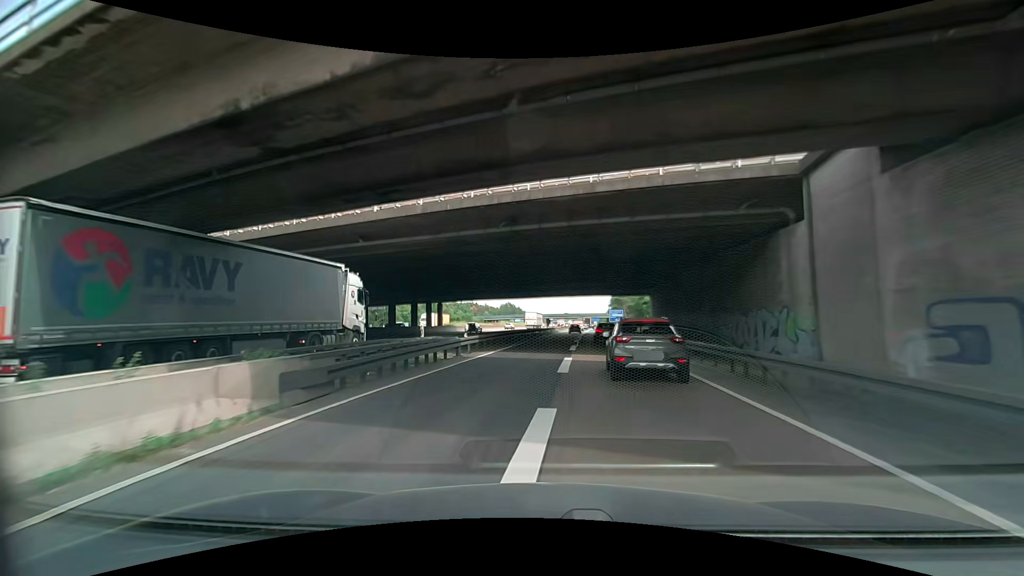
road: motorway_link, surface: asphalt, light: Day
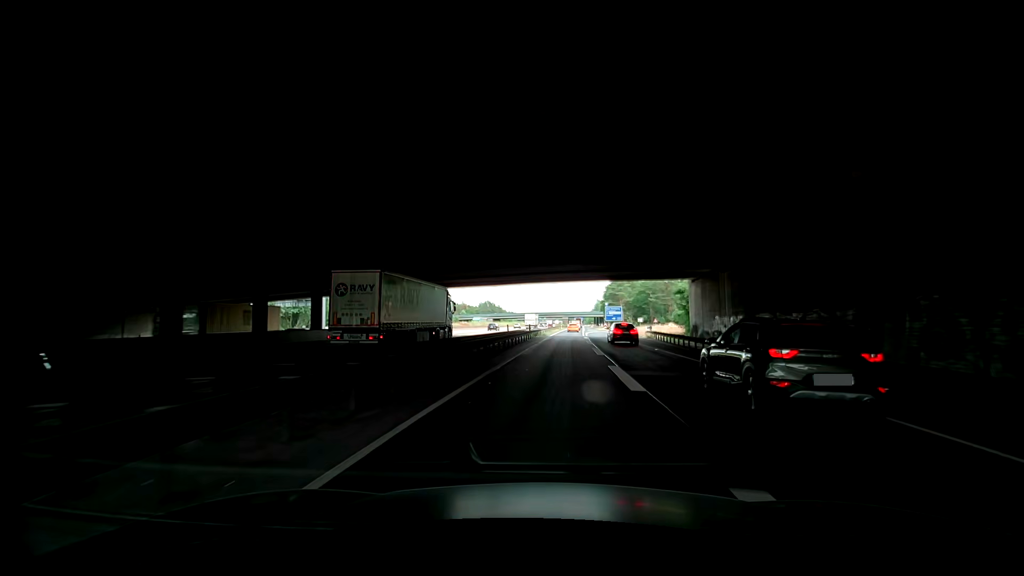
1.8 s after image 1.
(-0.1, +27.7) m; +1°
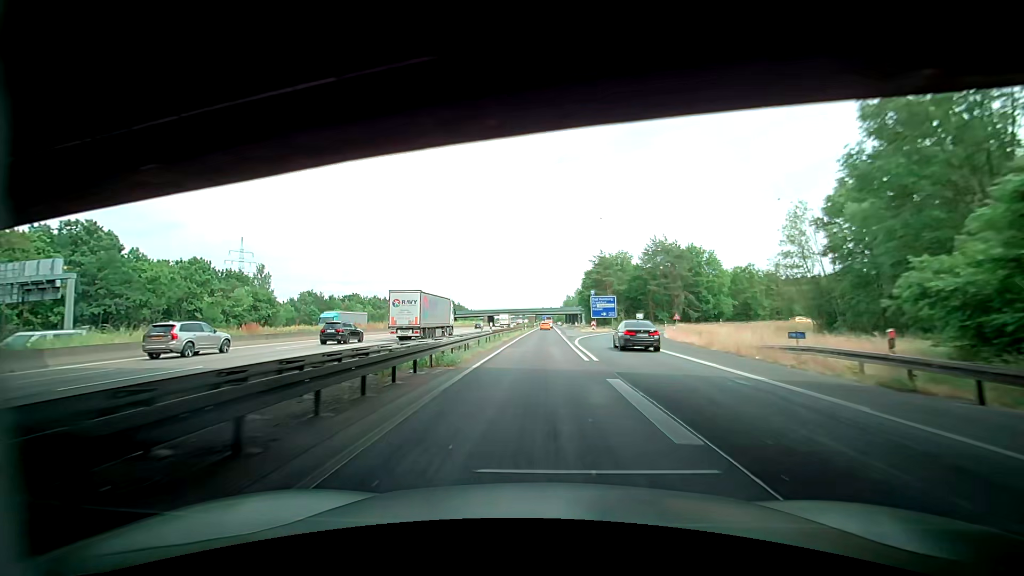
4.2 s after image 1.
(+0.8, +40.6) m; +3°
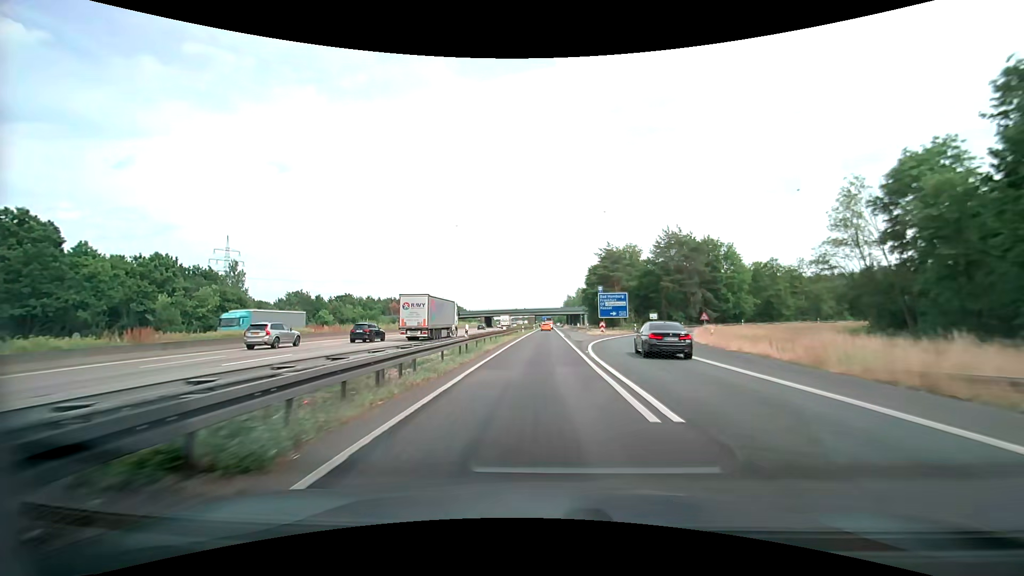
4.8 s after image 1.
(-0.2, +10.8) m; 0°
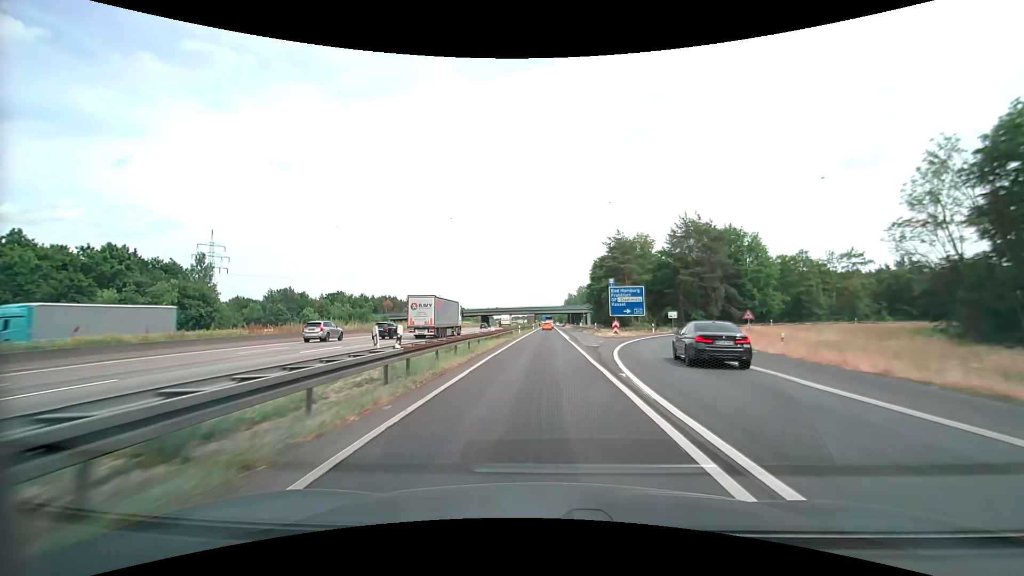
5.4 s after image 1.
(+0.3, +11.0) m; +2°
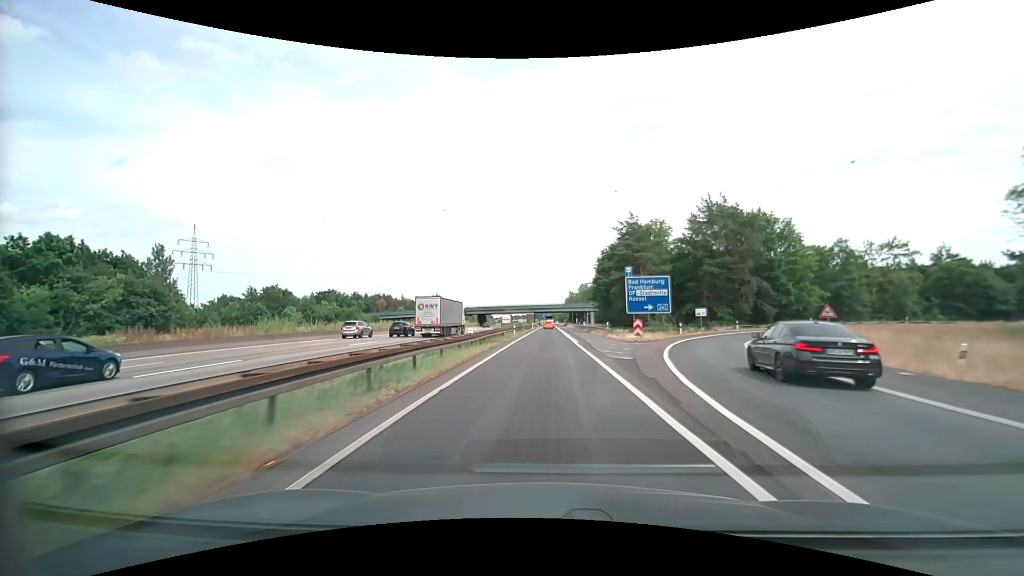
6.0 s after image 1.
(0.0, +11.2) m; 0°
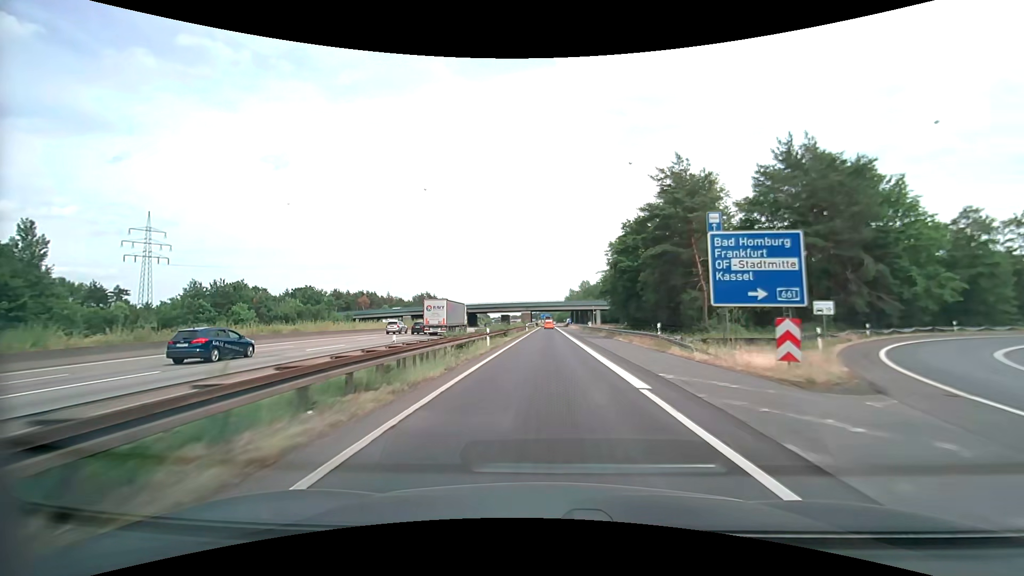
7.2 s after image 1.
(0.0, +23.1) m; 0°
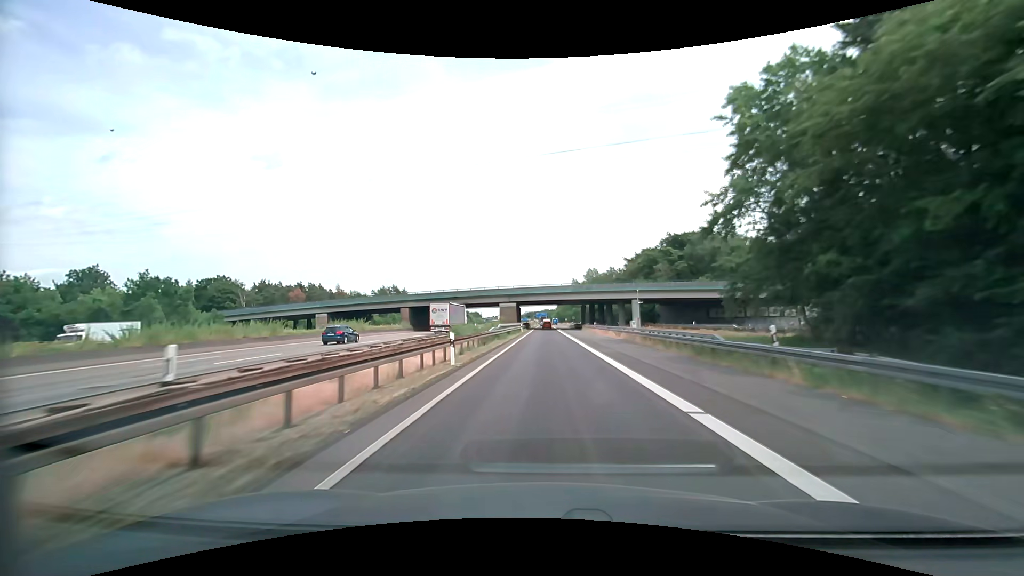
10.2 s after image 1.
(+0.1, +60.9) m; 0°
(0, +10) (0, +20) (0, +30) (0, +40) (0, +50) (+1, +60) (+1, +70) (+1, +80) (+1, +90) (+1, +100) m
